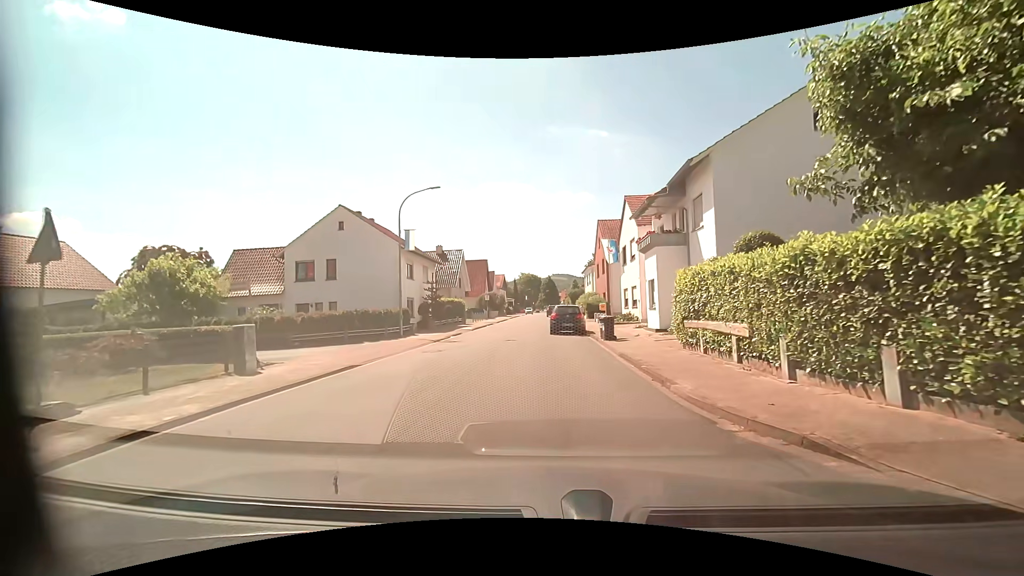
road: residential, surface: asphalt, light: Day
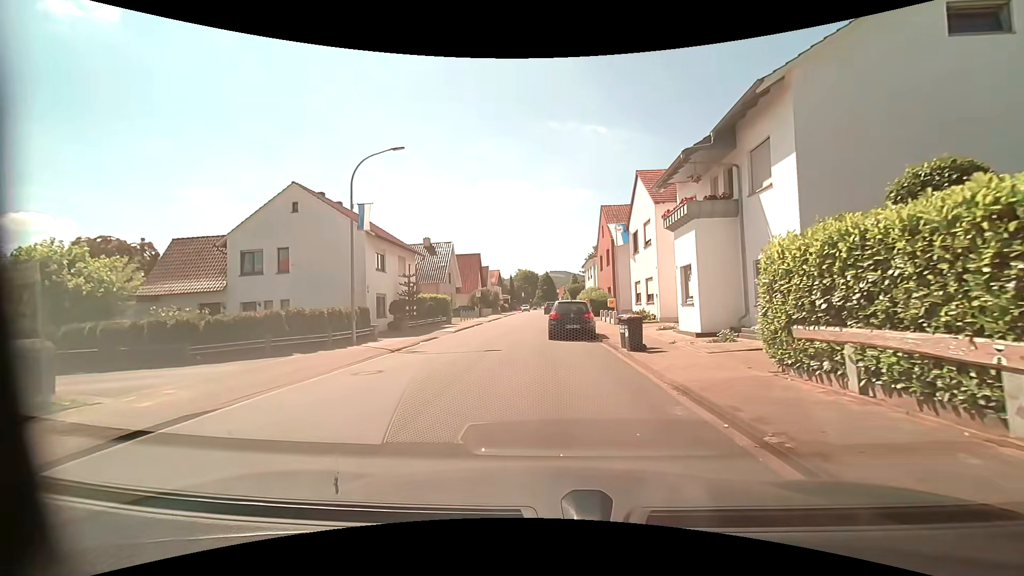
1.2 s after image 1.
(0.0, +6.0) m; 0°
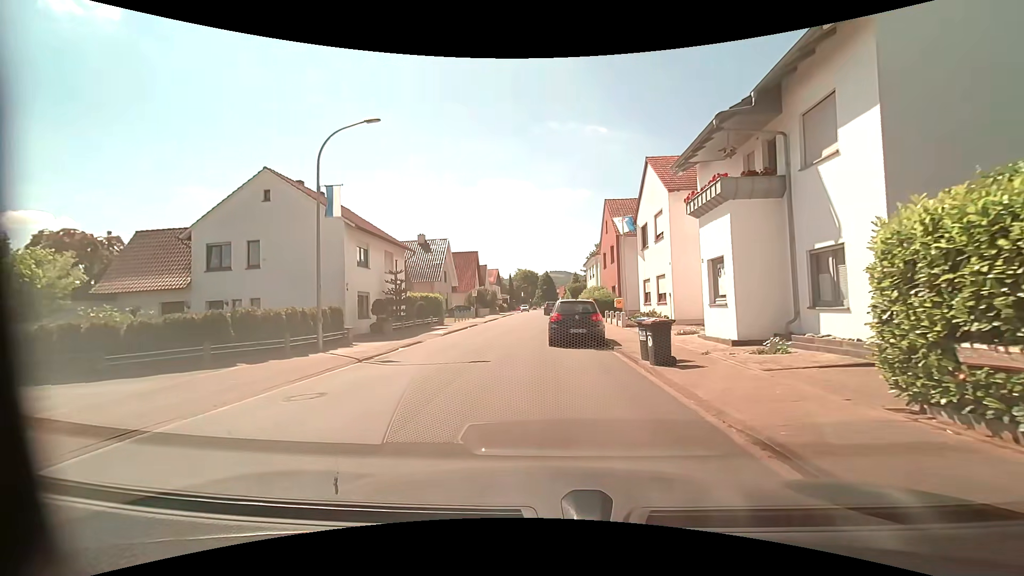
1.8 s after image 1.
(0.0, +2.9) m; 0°
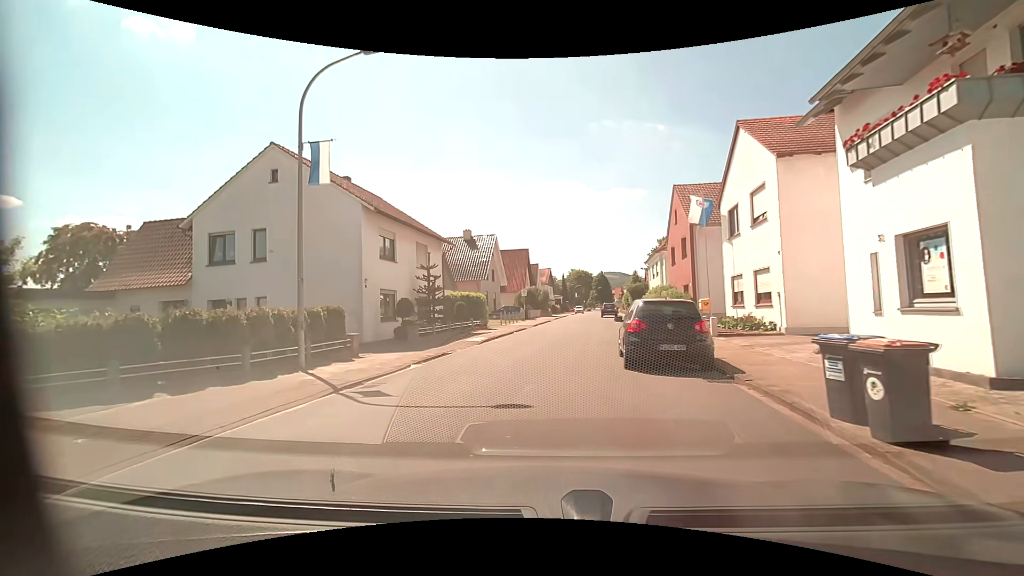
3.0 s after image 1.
(-0.2, +5.0) m; -6°
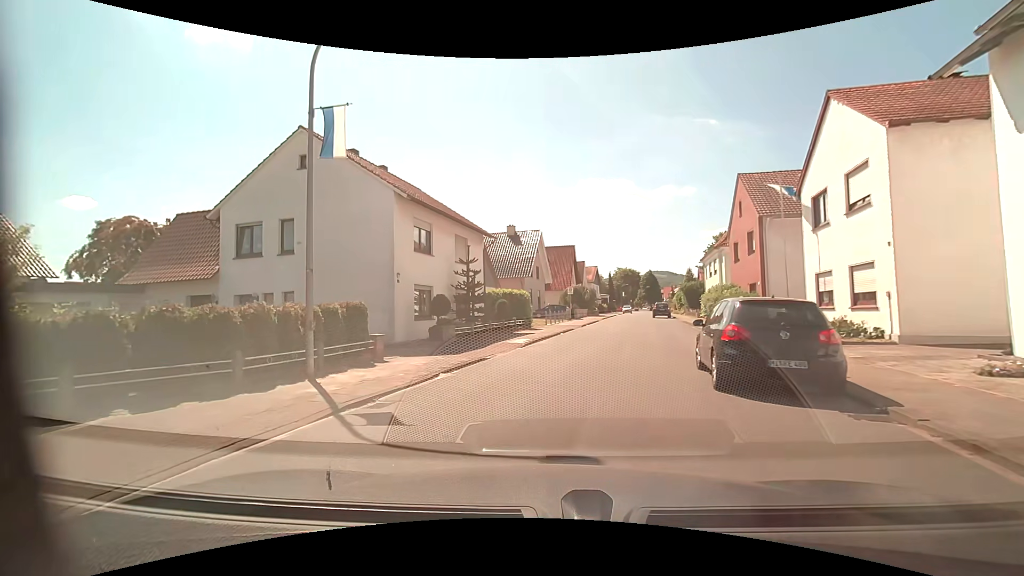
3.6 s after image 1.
(-0.1, +2.3) m; -6°
